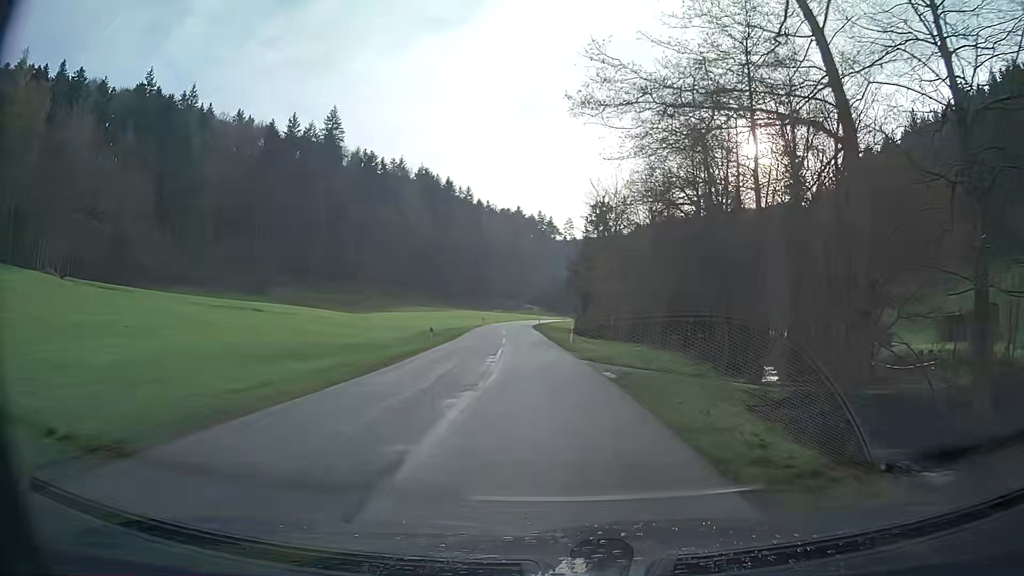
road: tertiary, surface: asphalt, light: Day
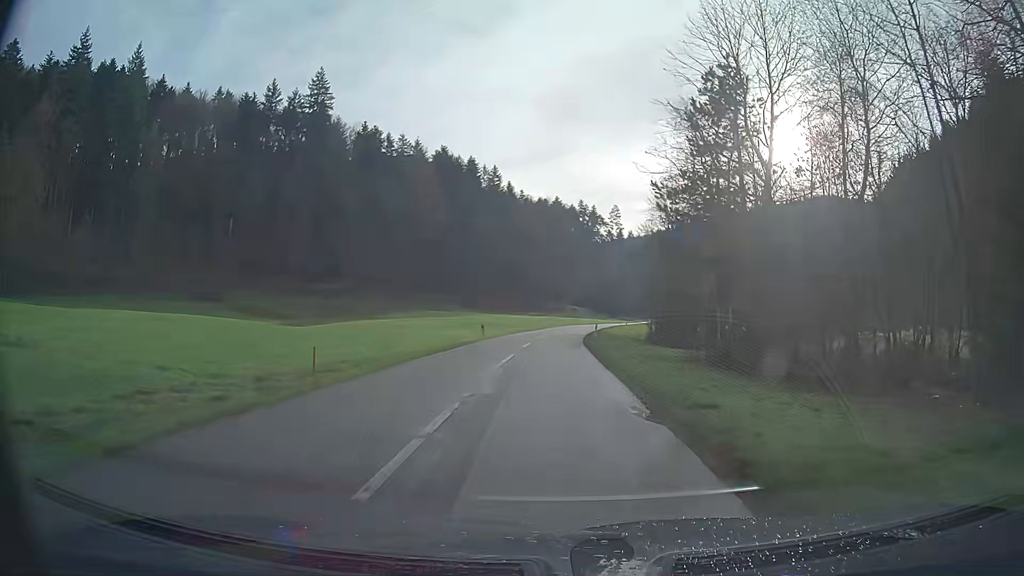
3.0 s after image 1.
(-1.5, +43.0) m; -3°
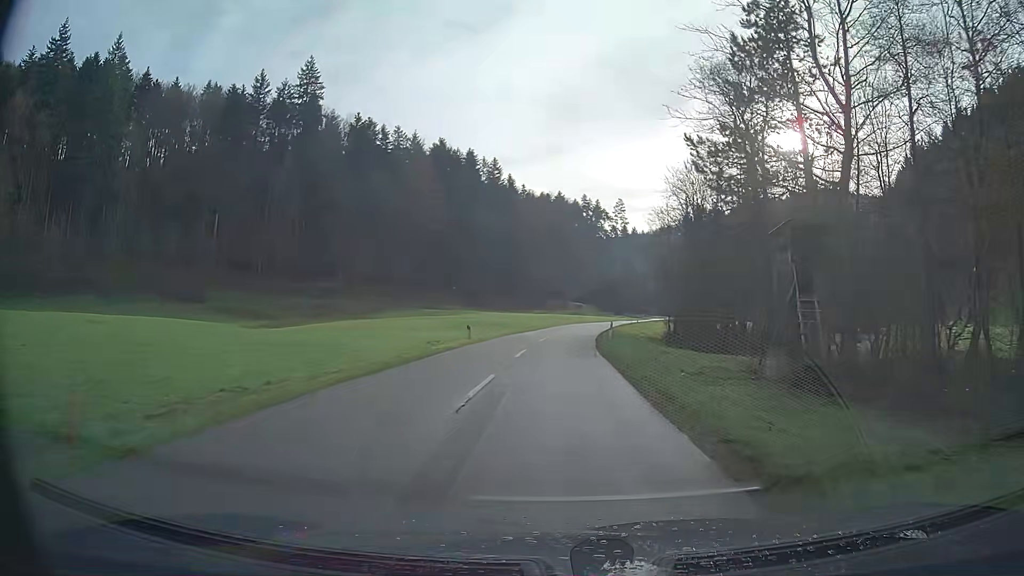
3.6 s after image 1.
(0.0, +8.5) m; 0°
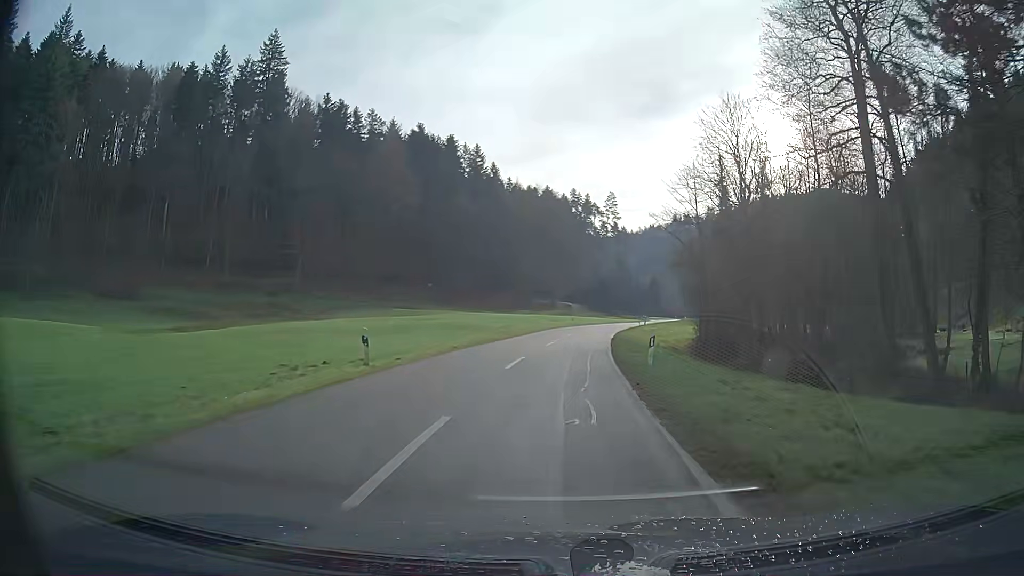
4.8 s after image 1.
(+0.2, +16.9) m; +1°
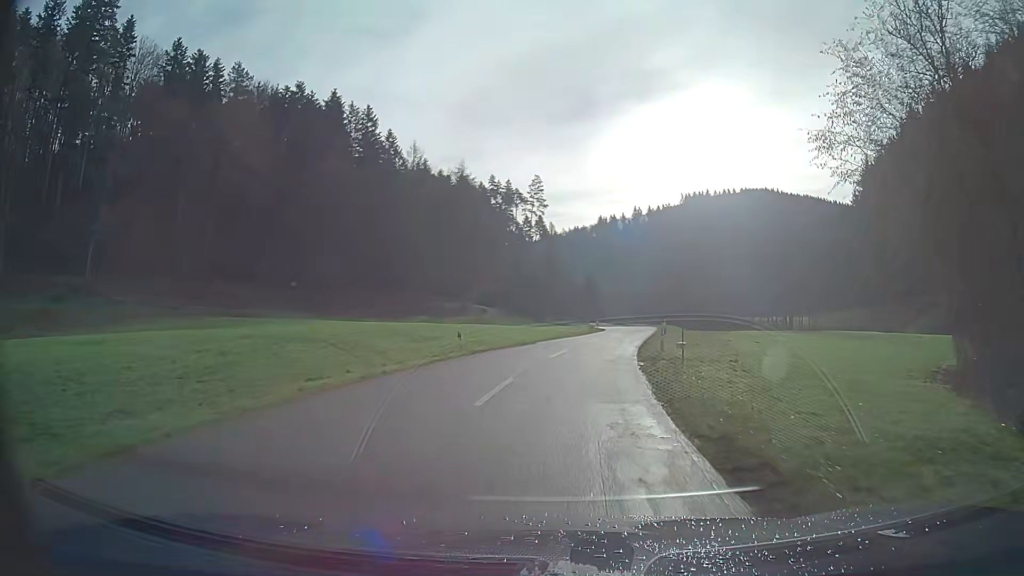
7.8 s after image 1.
(+2.3, +42.2) m; +7°
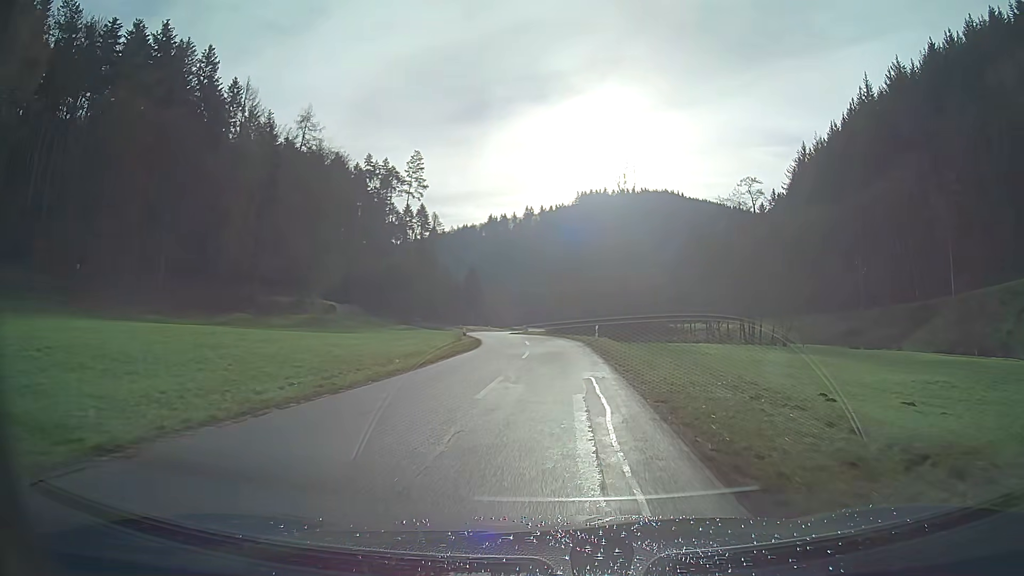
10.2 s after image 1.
(+2.9, +33.6) m; +9°
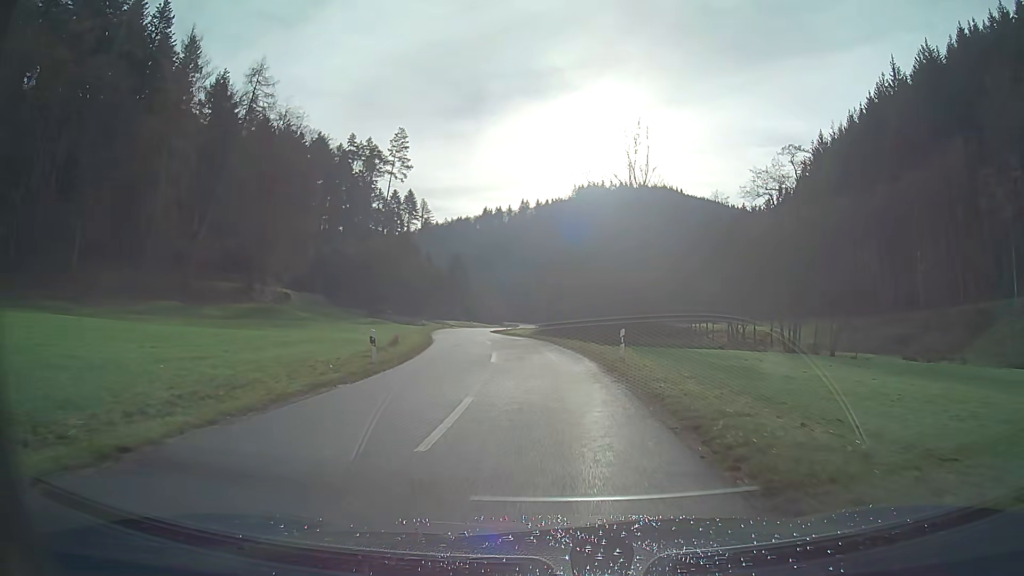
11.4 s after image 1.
(+0.1, +16.8) m; 0°
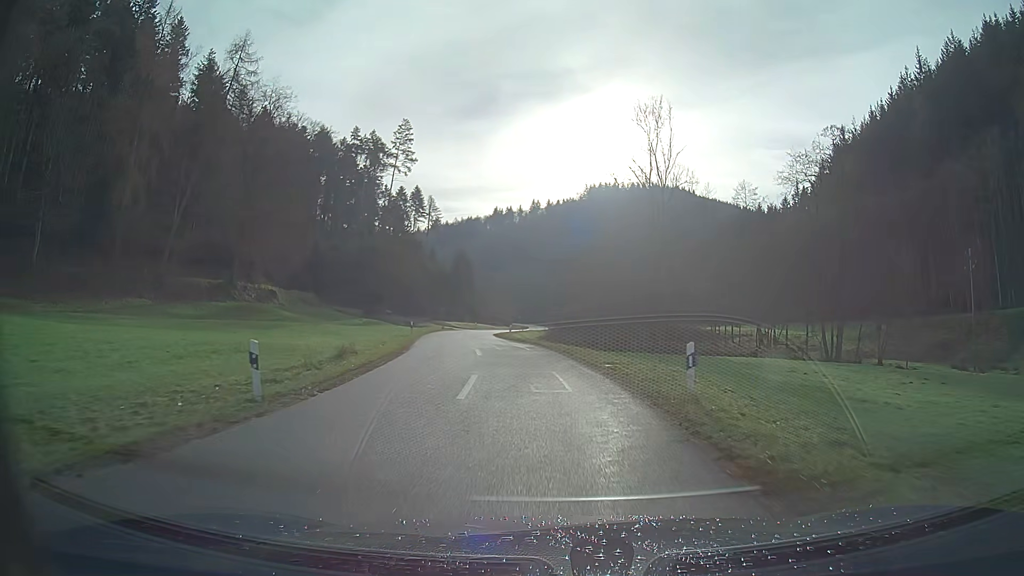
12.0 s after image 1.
(-0.1, +8.3) m; -1°
